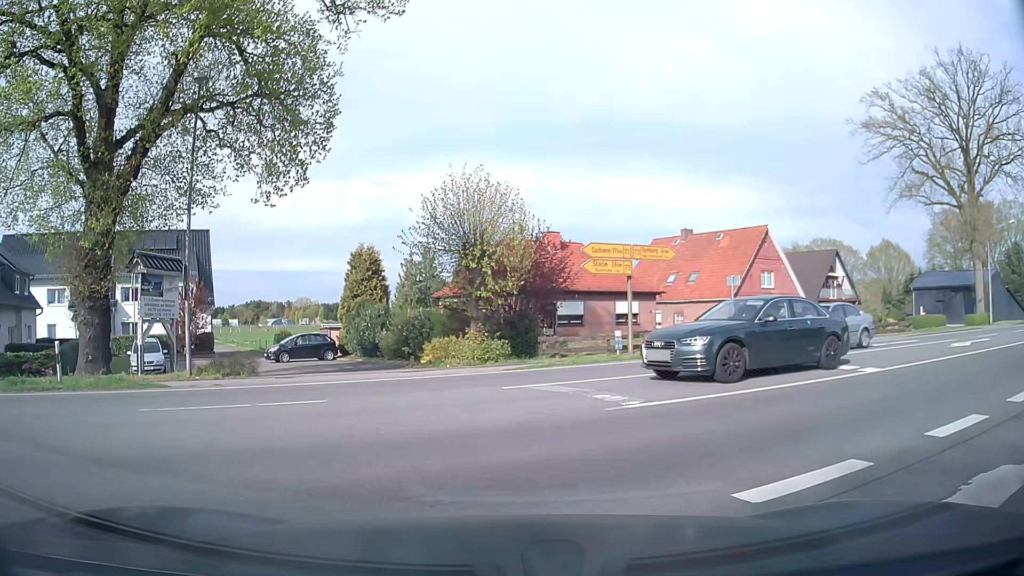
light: Day
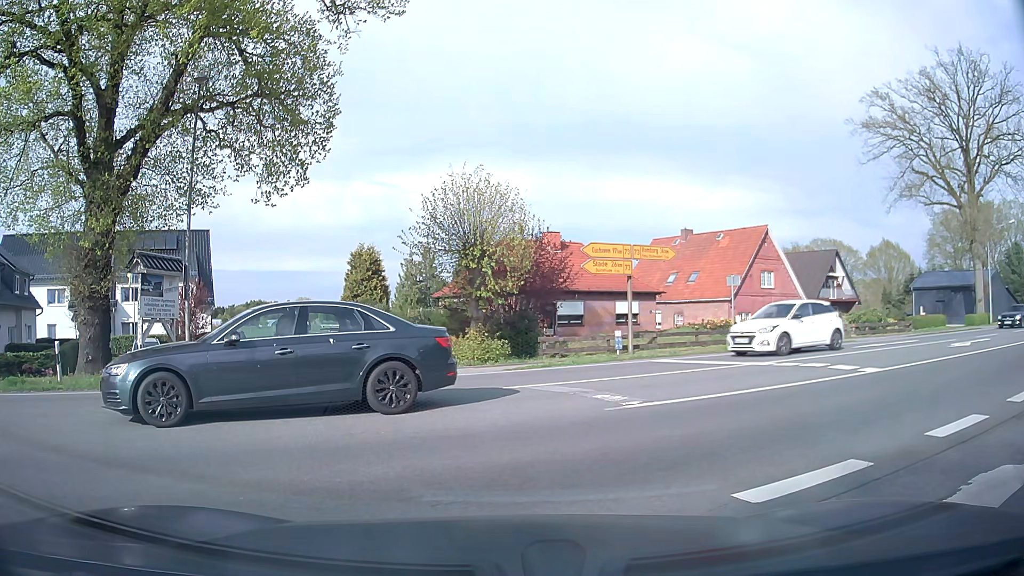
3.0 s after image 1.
(0.0, 0.0) m; 0°
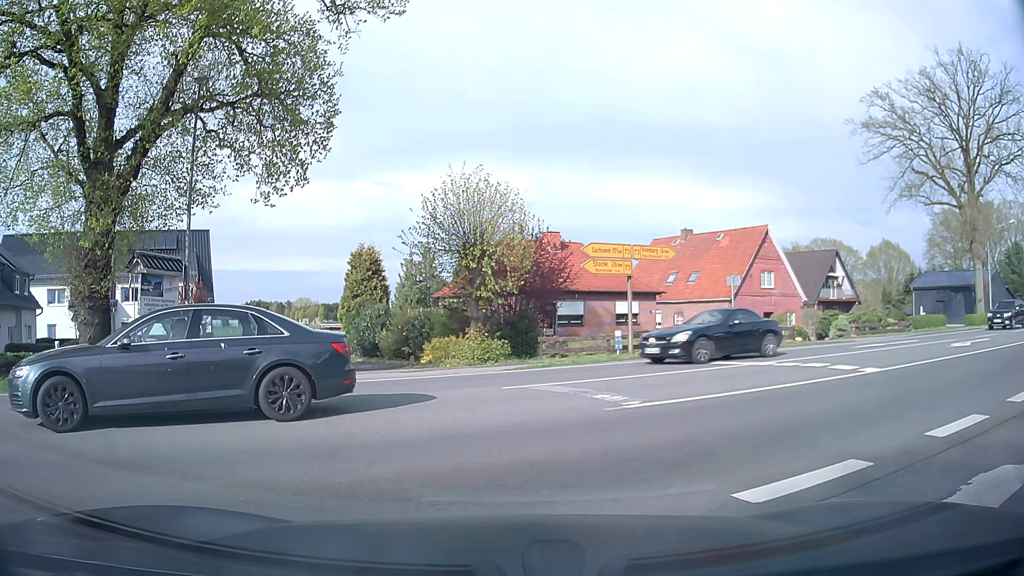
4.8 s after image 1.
(0.0, 0.0) m; 0°
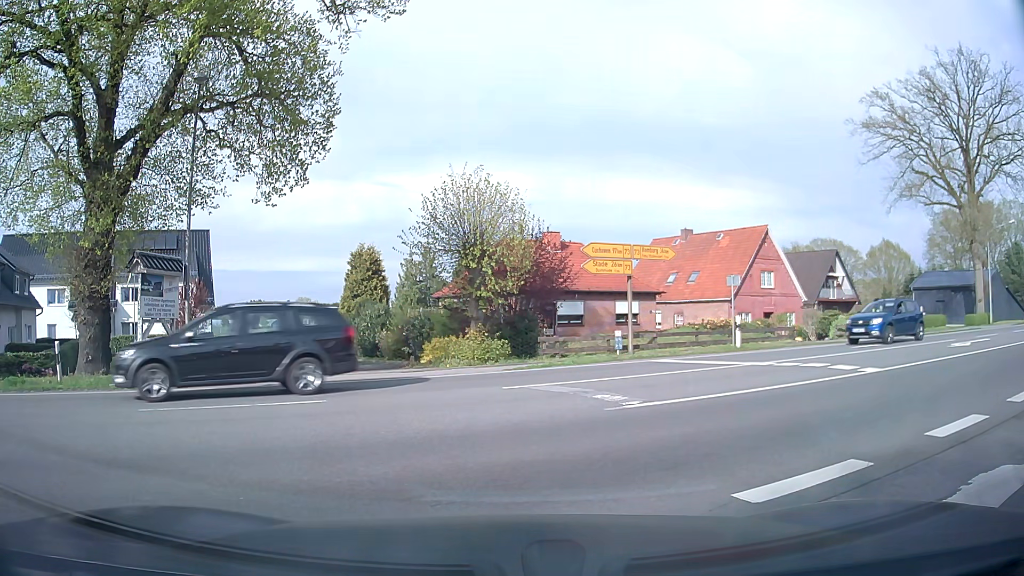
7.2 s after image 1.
(0.0, 0.0) m; 0°
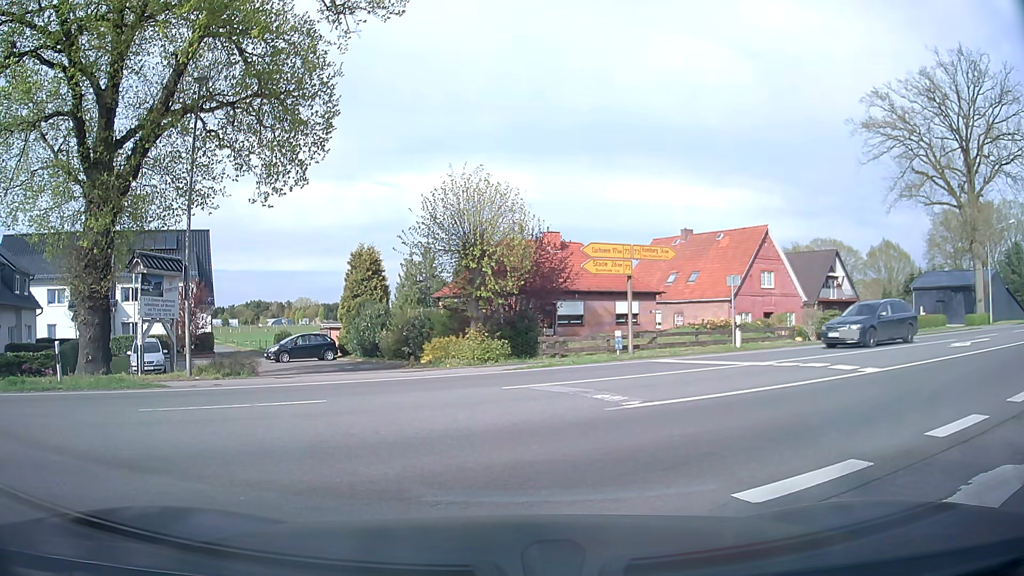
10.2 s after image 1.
(0.0, 0.0) m; 0°
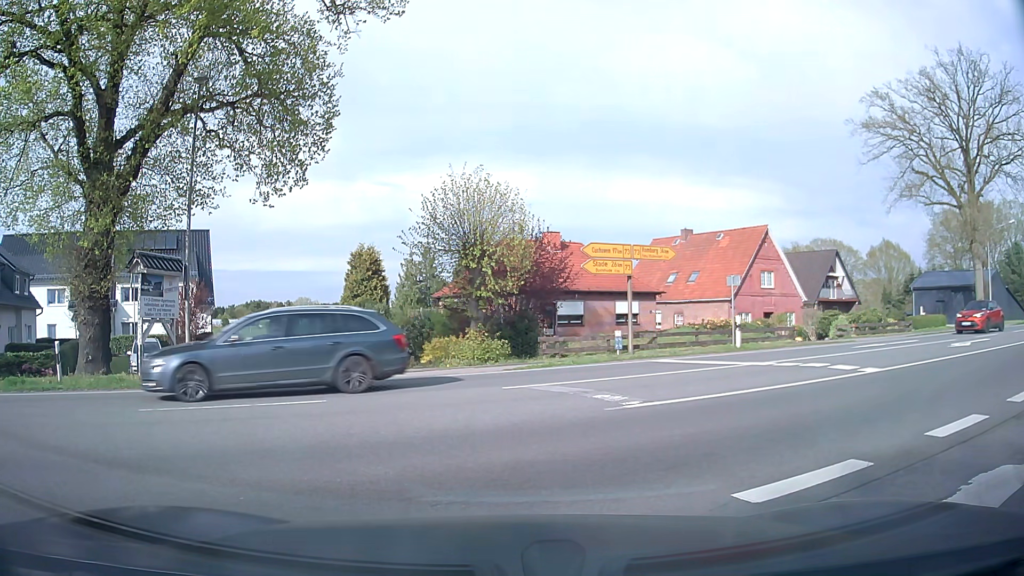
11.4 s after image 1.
(0.0, 0.0) m; 0°
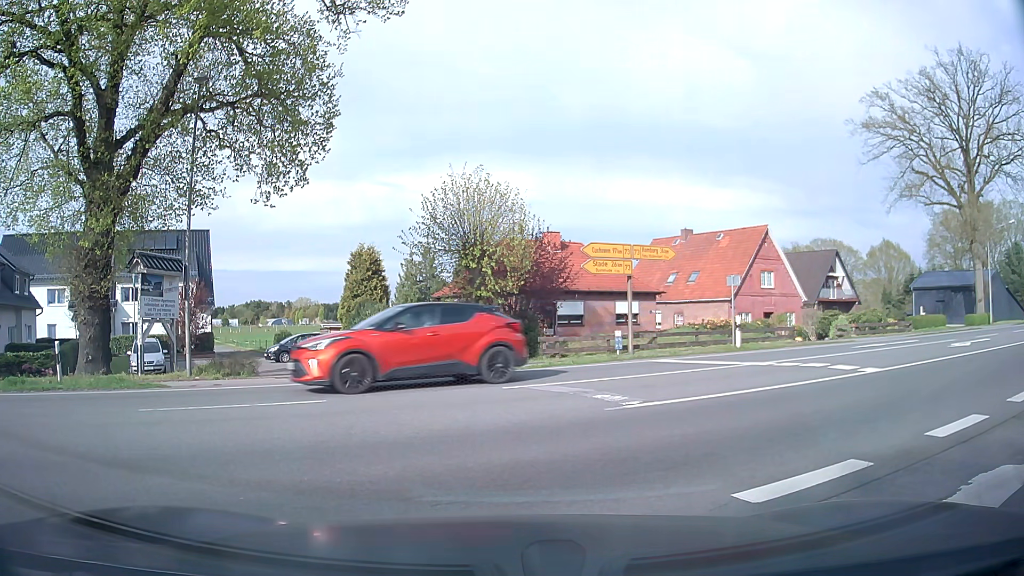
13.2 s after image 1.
(0.0, 0.0) m; 0°
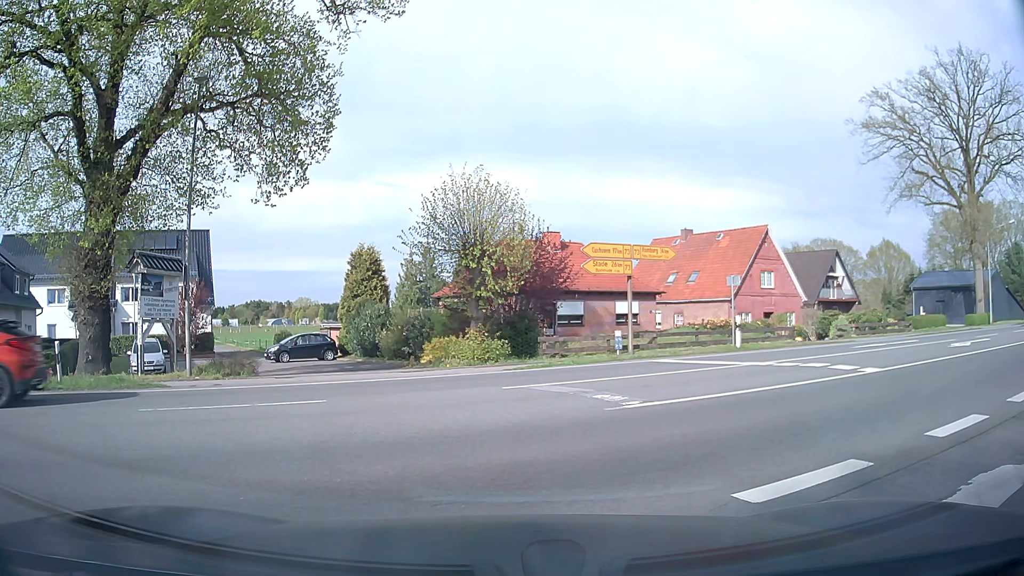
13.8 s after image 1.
(0.0, 0.0) m; 0°
